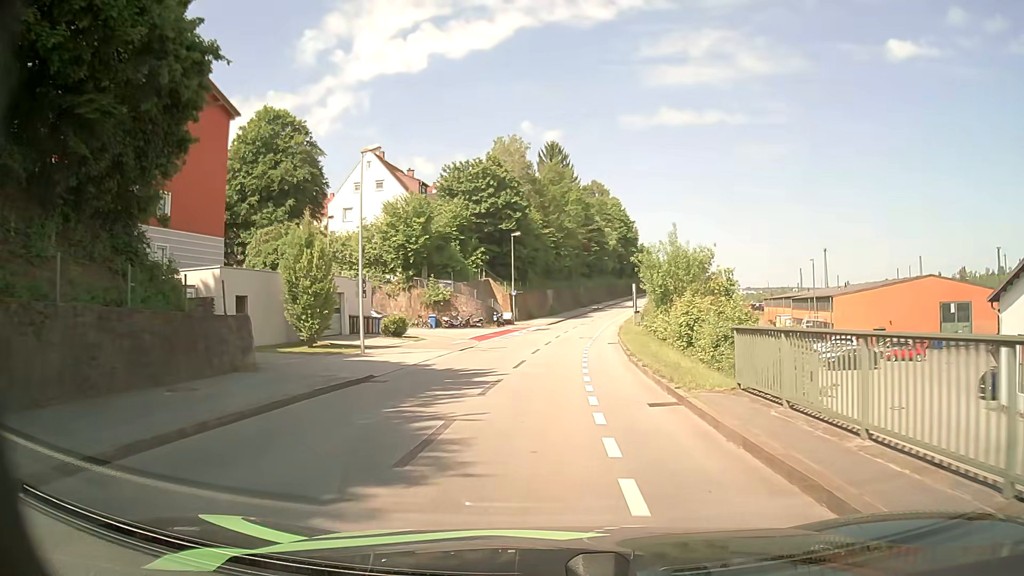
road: residential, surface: asphalt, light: Day
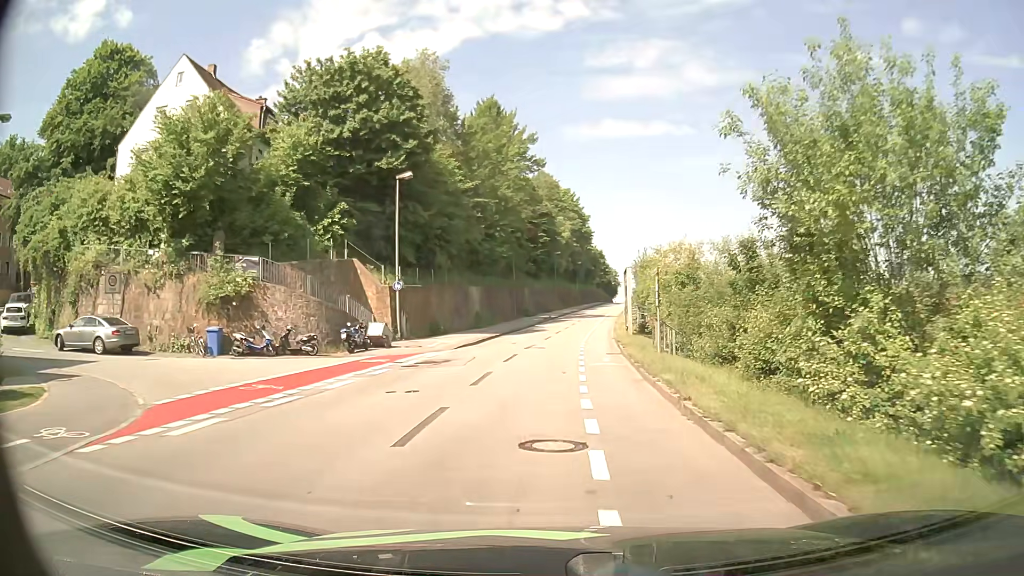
(+1.2, +29.1) m; +5°
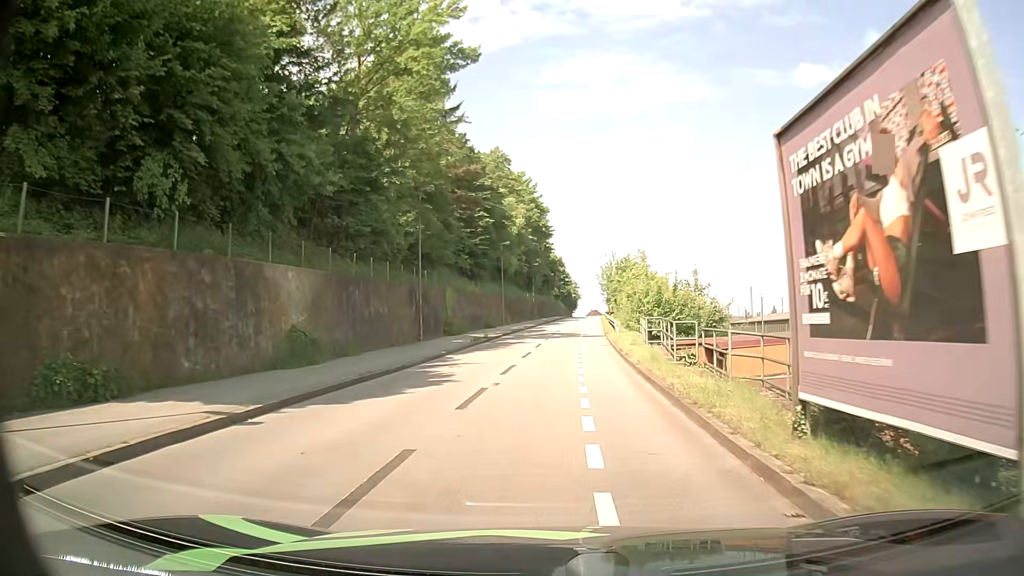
(+0.9, +27.9) m; +4°
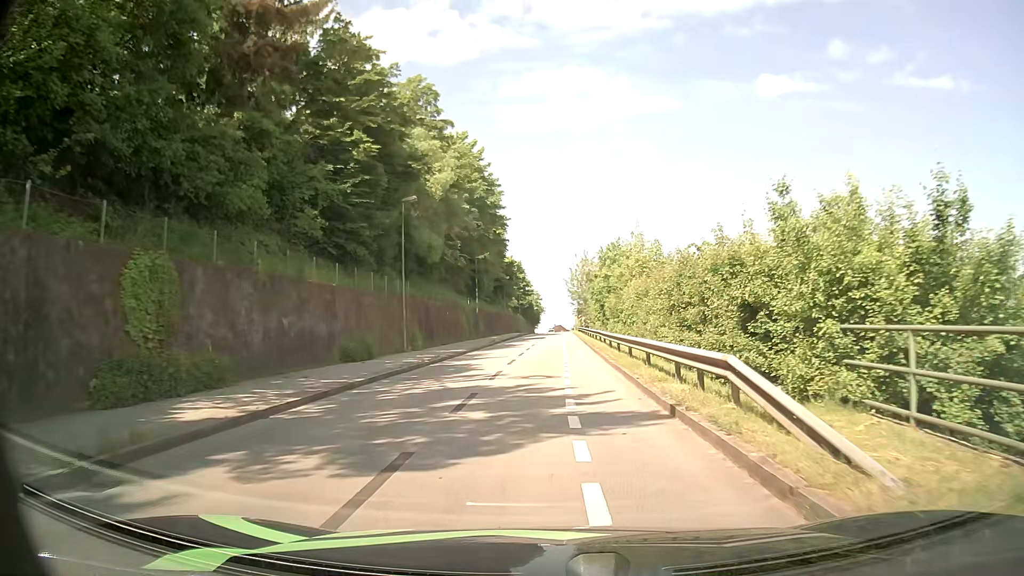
(+1.0, +30.1) m; +4°
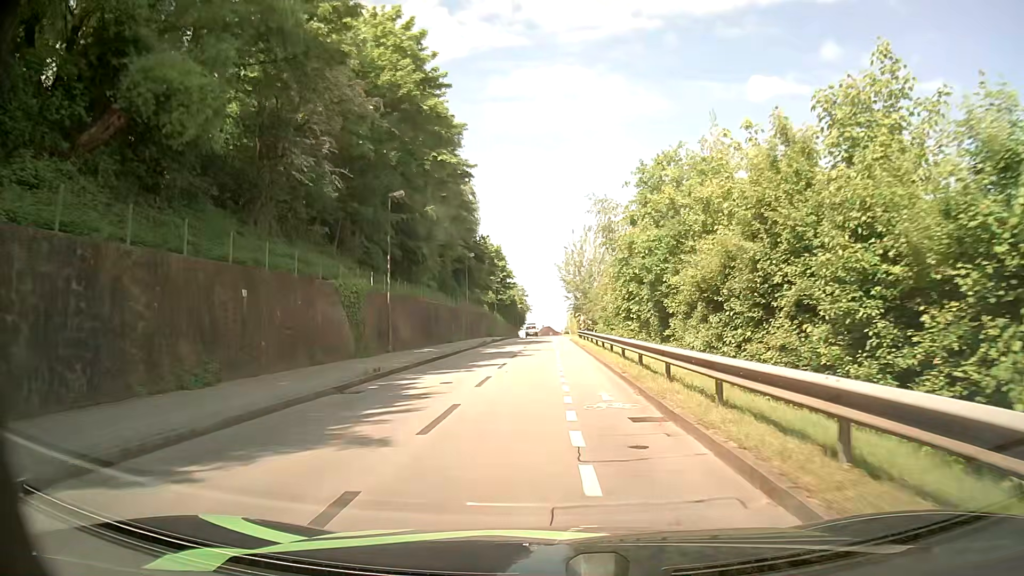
(+0.2, +31.7) m; +1°
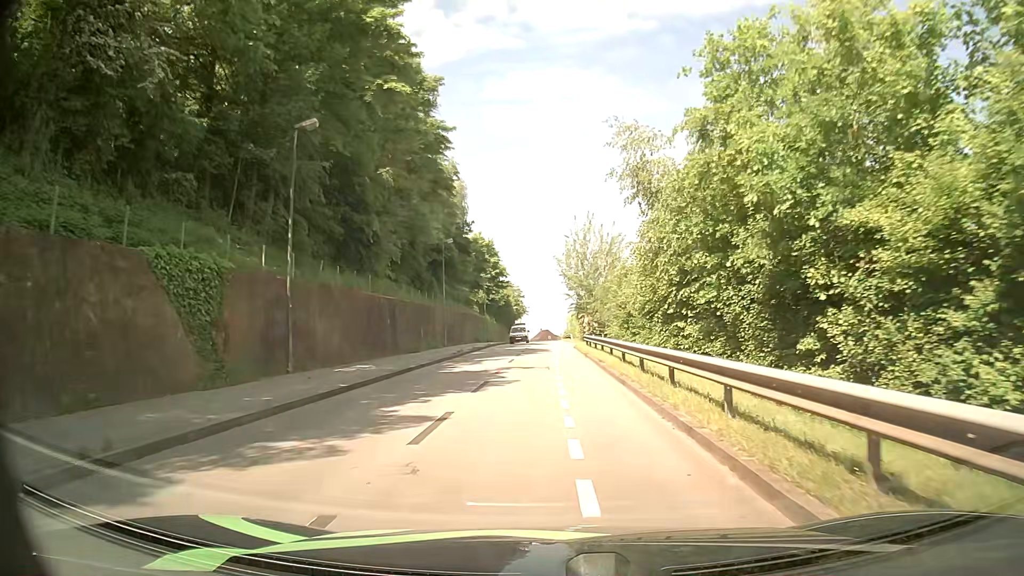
(0.0, +12.7) m; 0°
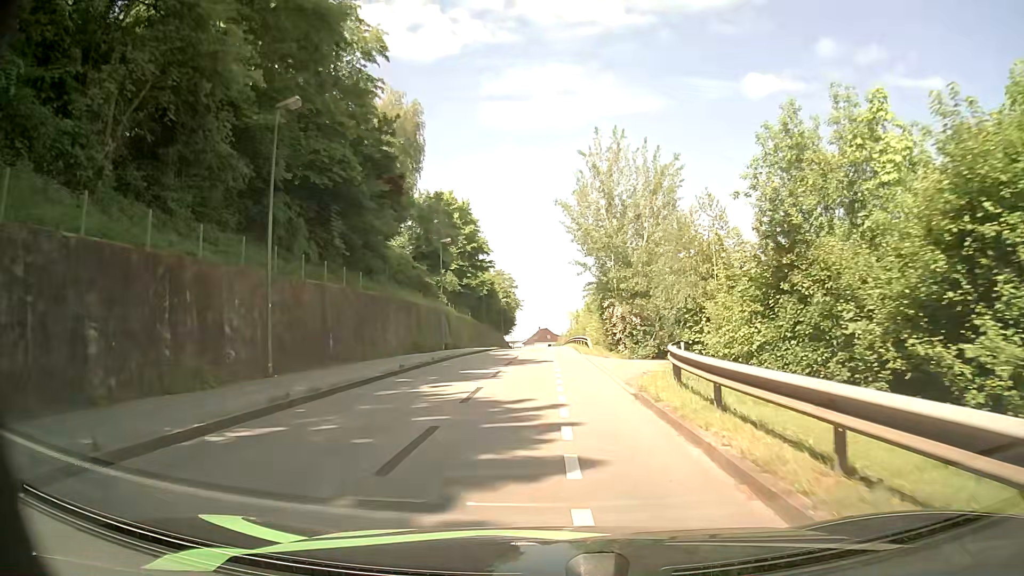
(0.0, +31.8) m; 0°
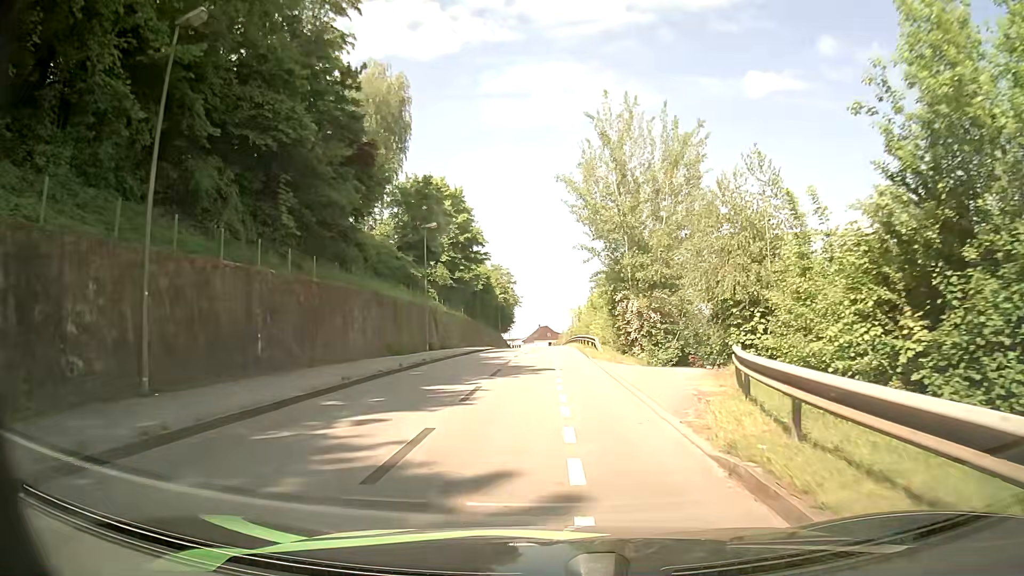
(0.0, +6.4) m; 0°
